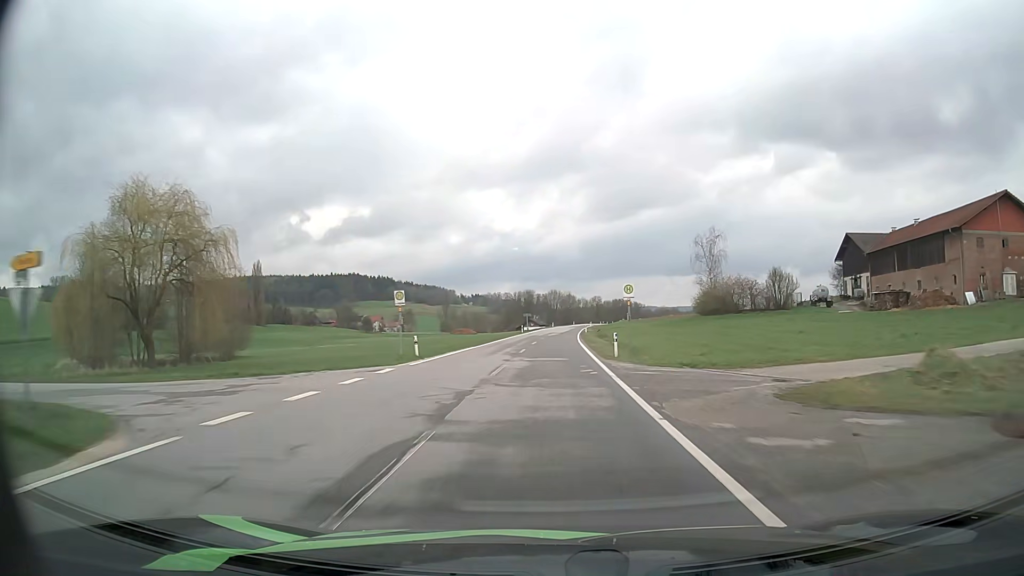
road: tertiary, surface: asphalt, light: Day
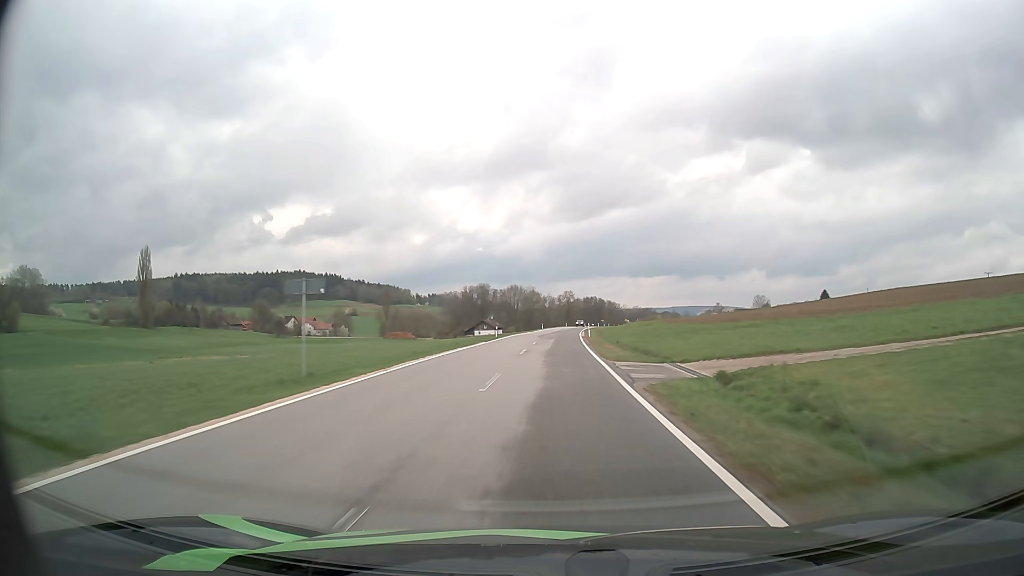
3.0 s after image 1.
(+1.7, +76.3) m; +3°
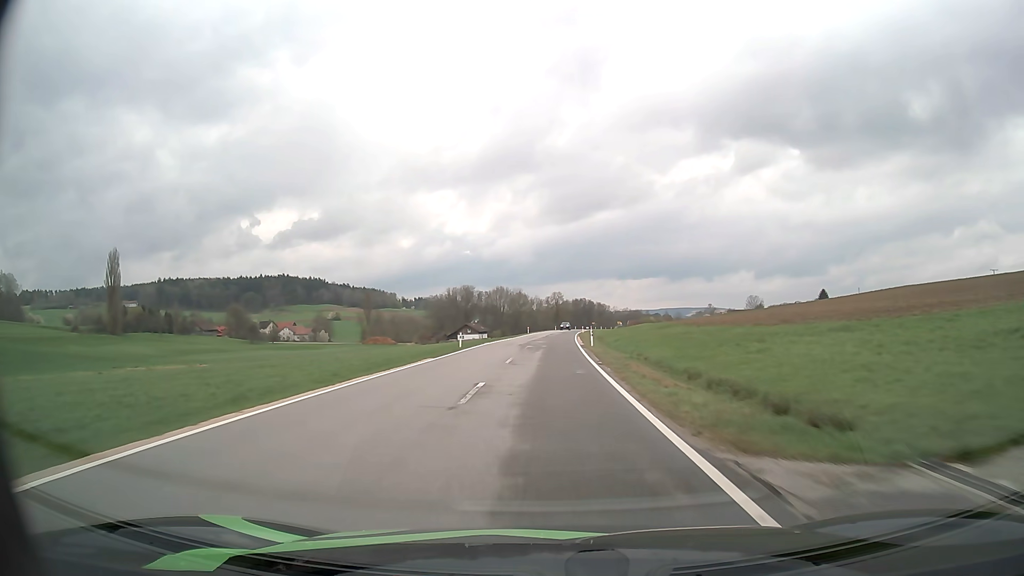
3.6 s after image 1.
(+0.1, +15.4) m; +1°
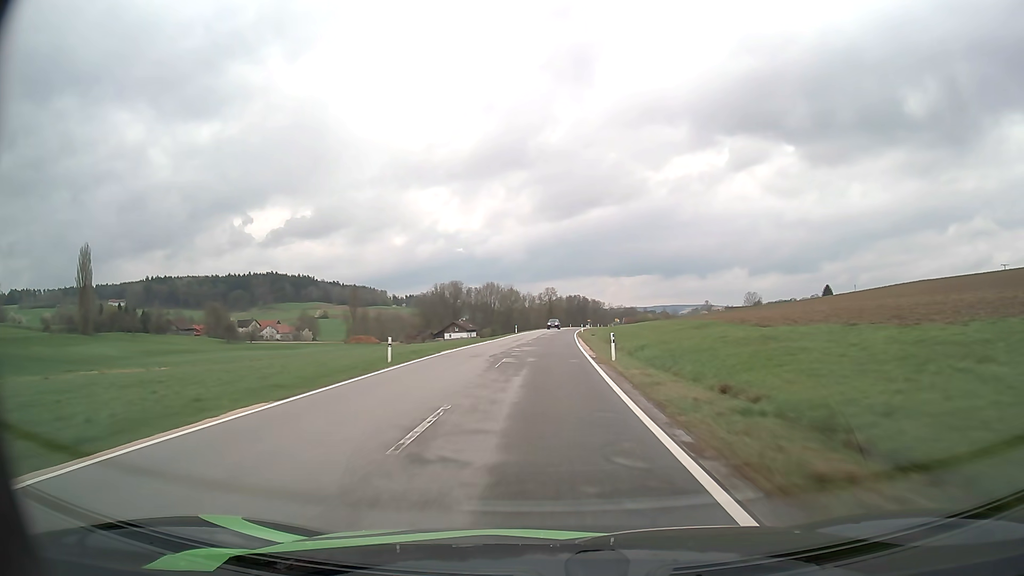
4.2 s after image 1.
(+0.1, +15.3) m; +1°
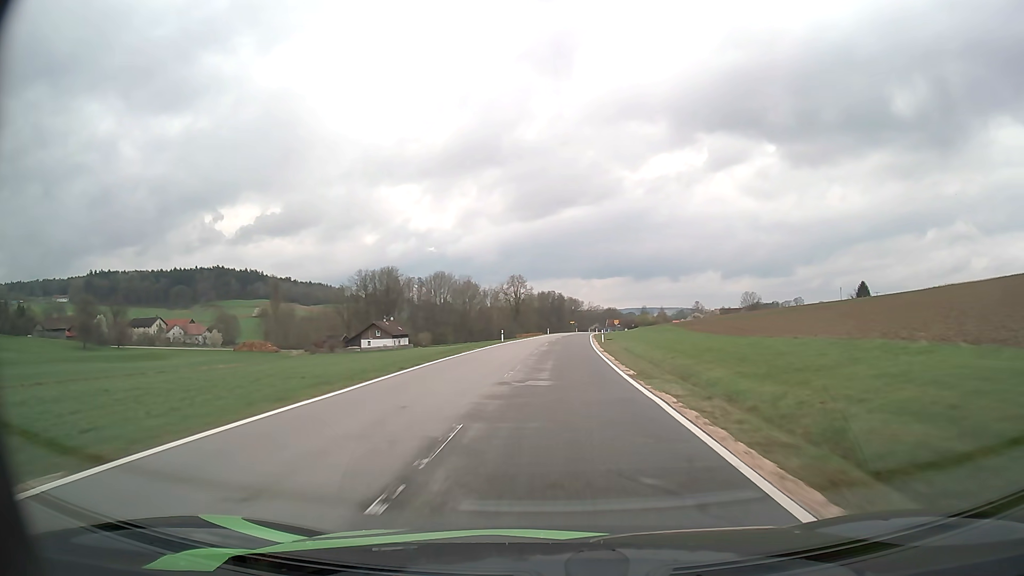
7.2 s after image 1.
(+1.2, +74.8) m; +2°
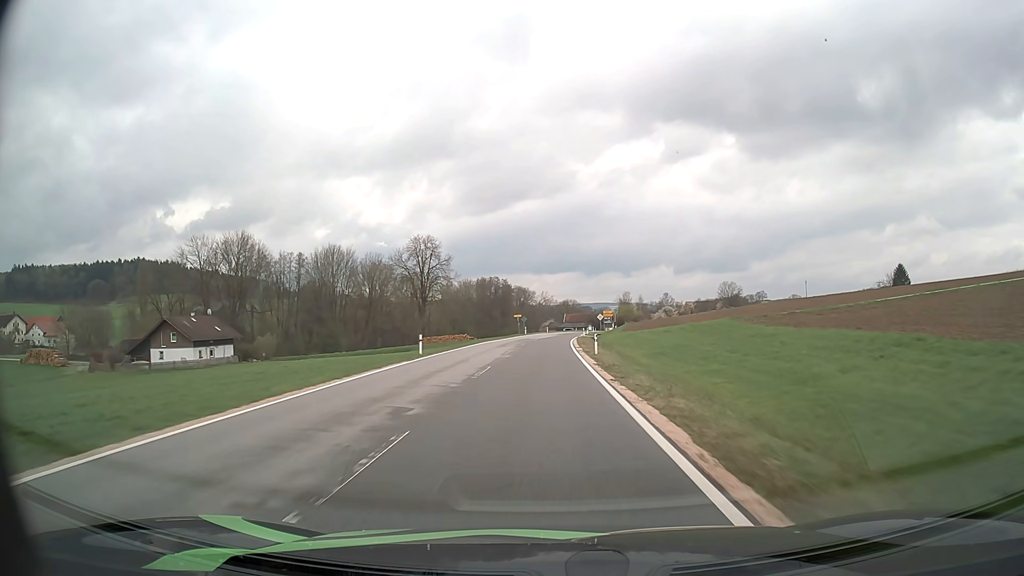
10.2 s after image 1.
(+3.3, +73.6) m; +4°
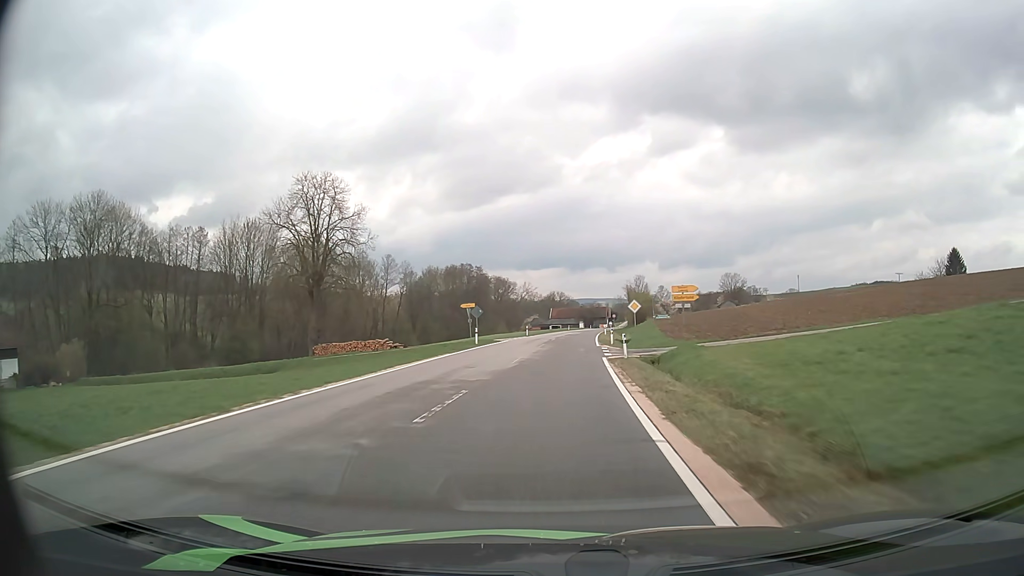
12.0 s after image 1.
(+0.3, +43.3) m; +1°
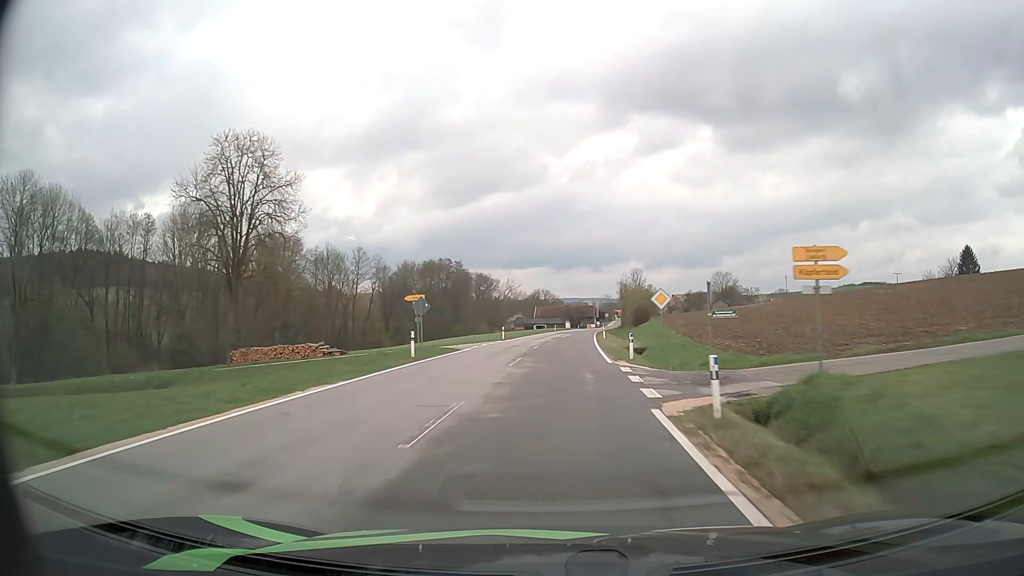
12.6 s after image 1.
(+0.1, +14.0) m; +1°
(0, +10) (0, +20) (+1, +30) (+1, +40) (+2, +50) (+2, +60) (+3, +70) (+4, +80) (+5, +90) (+6, +100) m
